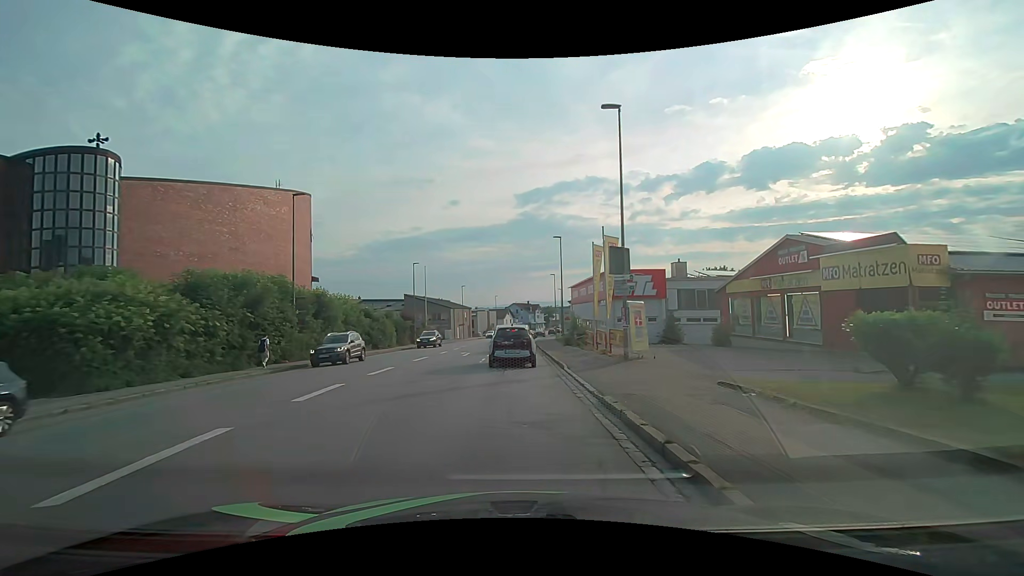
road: tertiary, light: Day
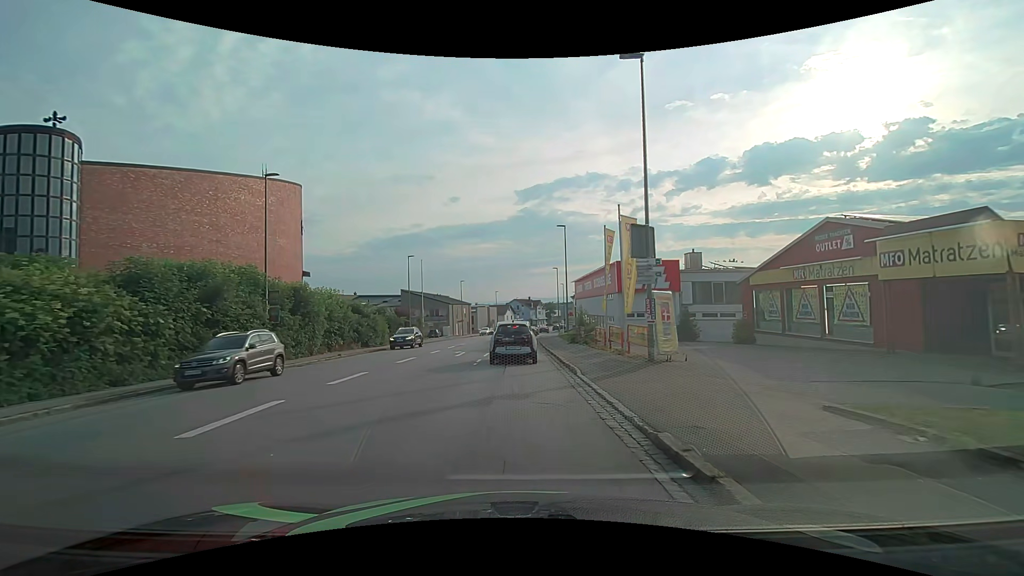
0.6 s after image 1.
(0.0, +3.5) m; 0°
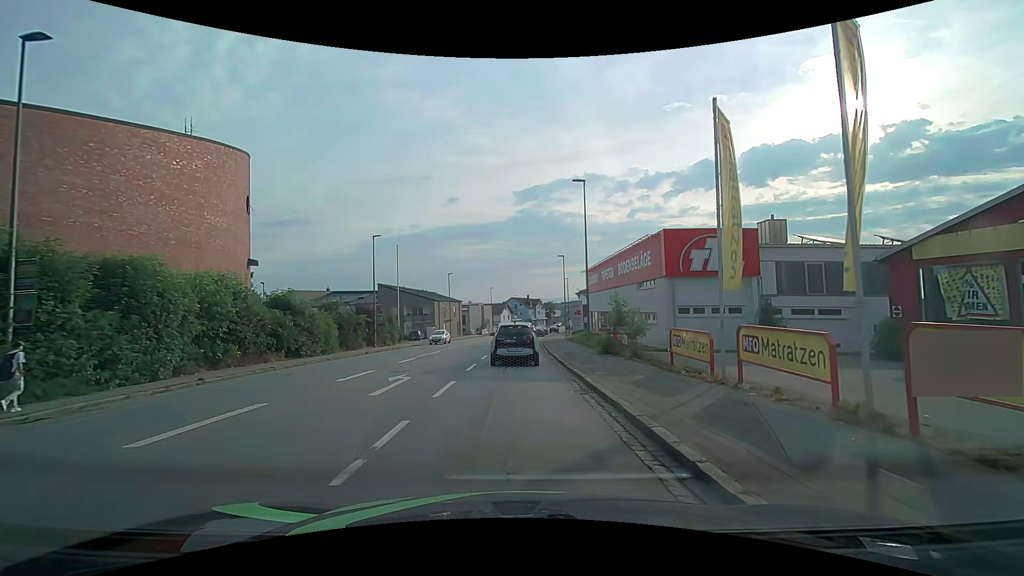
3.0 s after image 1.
(-0.1, +13.8) m; 0°
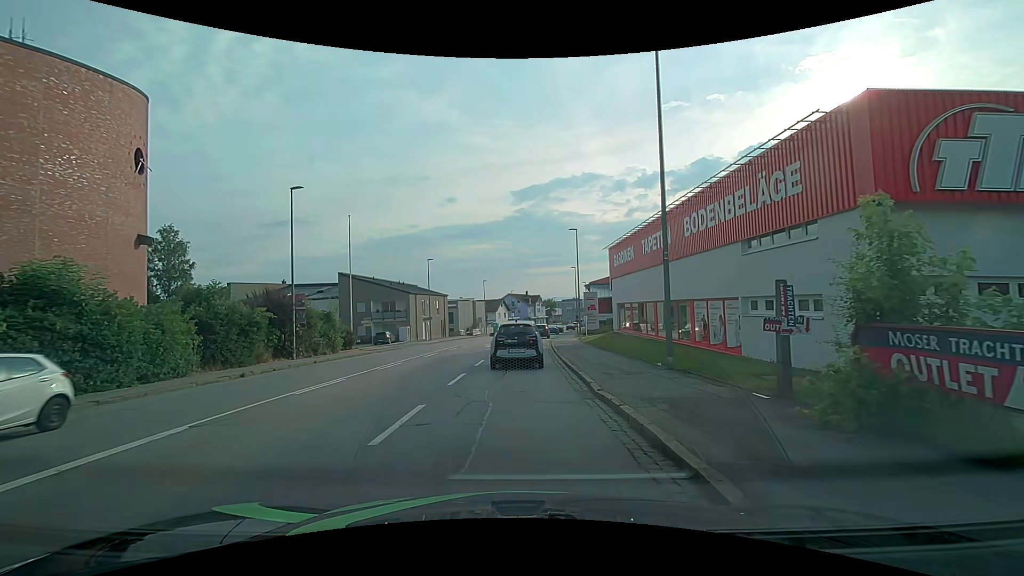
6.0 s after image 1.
(0.0, +16.2) m; 0°
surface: asphalt
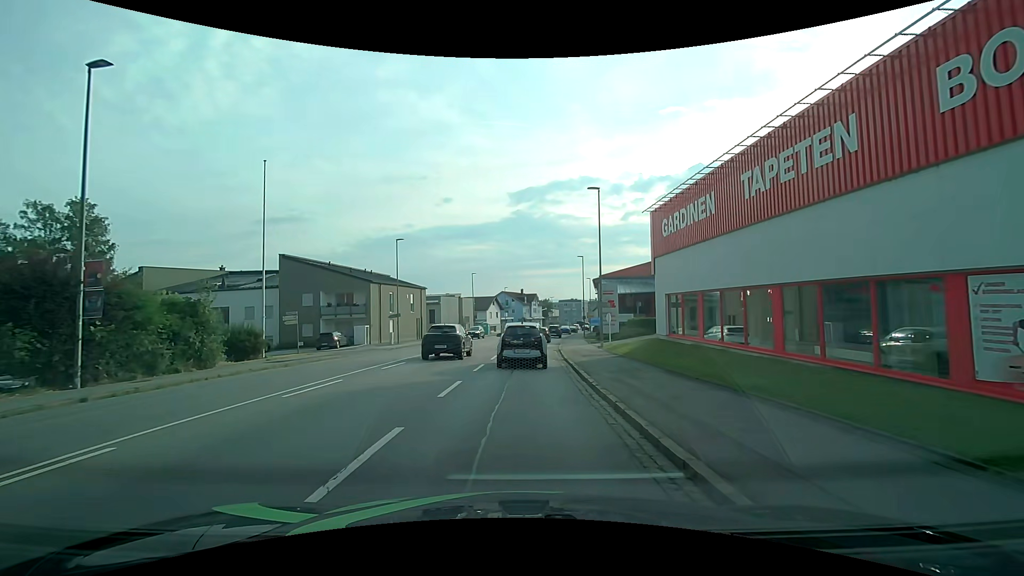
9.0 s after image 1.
(+0.1, +14.2) m; +1°
(0, +10) (0, +20) (+1, +30) (+1, +40) (+2, +50) (+3, +60) (+5, +70) (+6, +80) (+8, +89) (+10, +99) m
